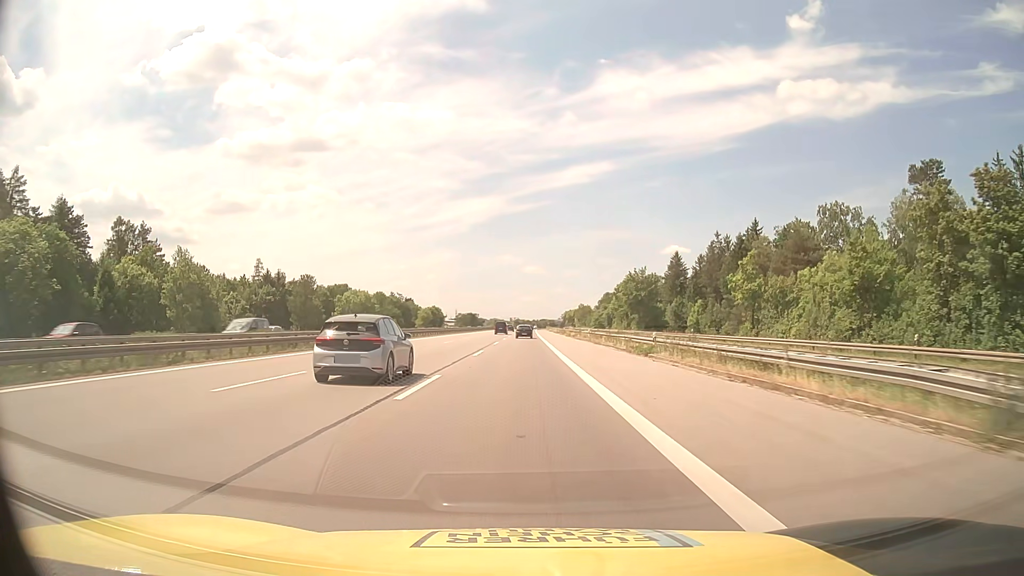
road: motorway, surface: asphalt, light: Day
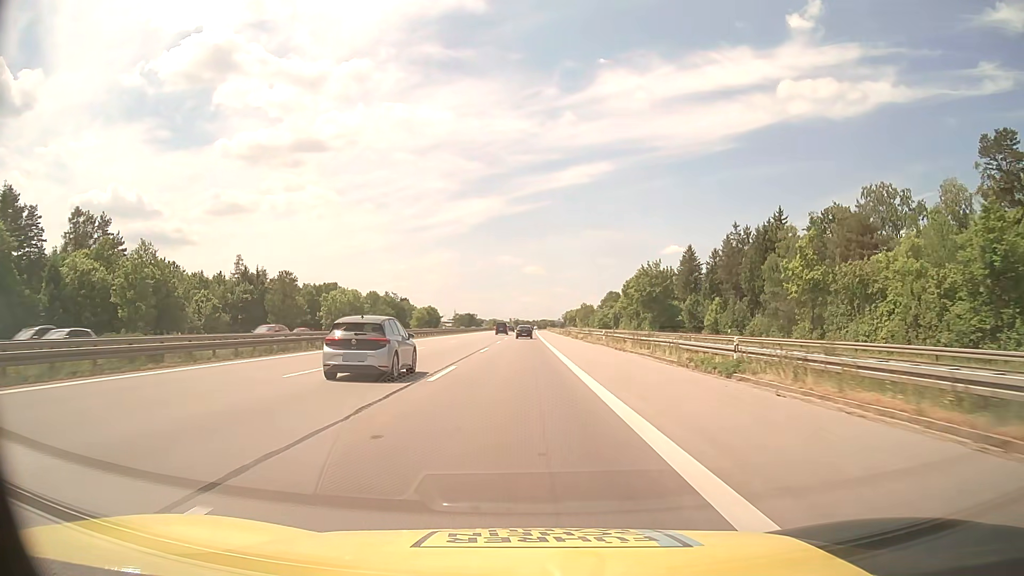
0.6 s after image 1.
(0.0, +13.5) m; 0°
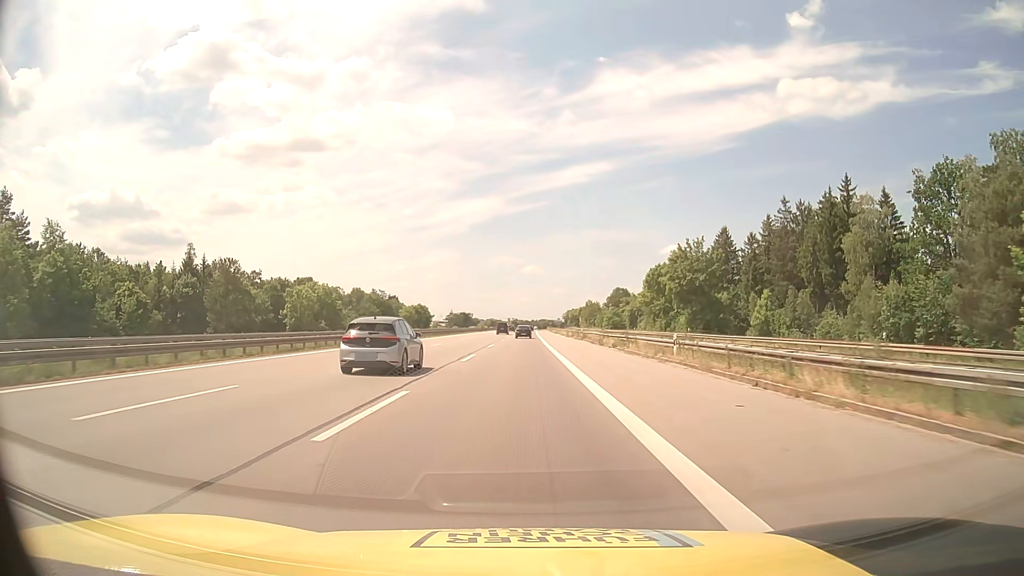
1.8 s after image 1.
(0.0, +27.0) m; 0°
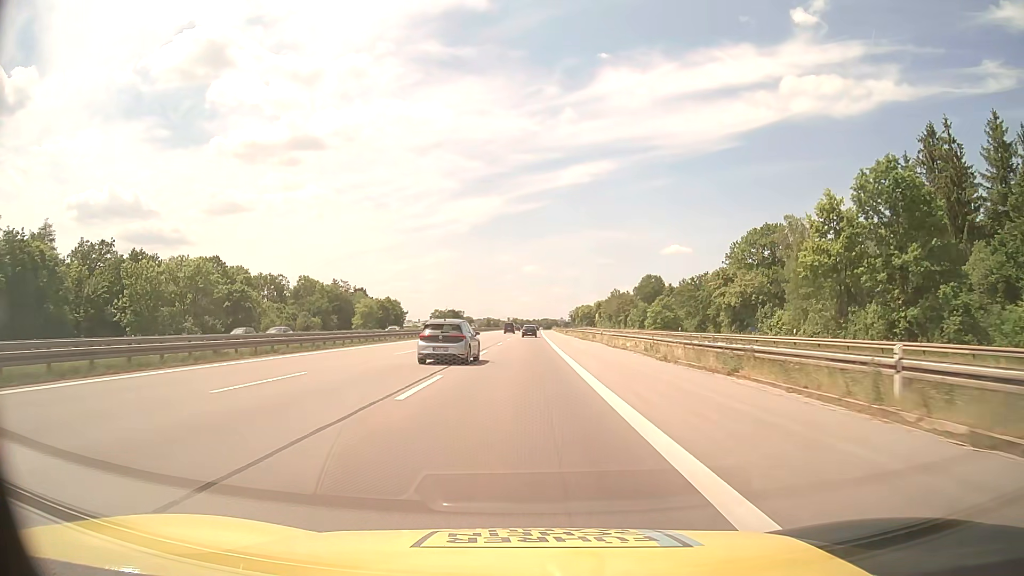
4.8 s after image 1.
(-0.1, +67.6) m; 0°
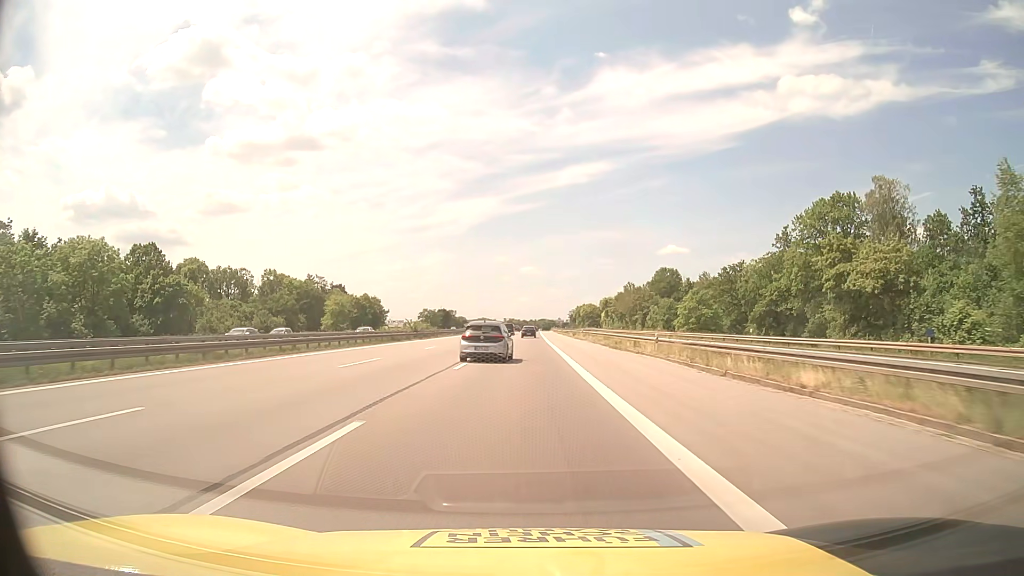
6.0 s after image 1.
(+0.1, +27.1) m; 0°
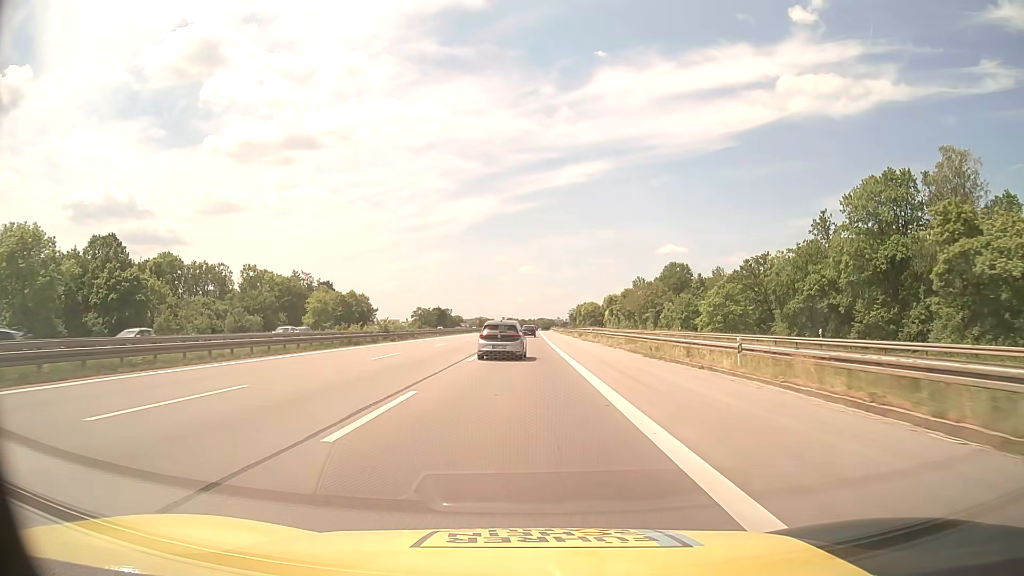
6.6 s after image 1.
(0.0, +13.5) m; 0°
